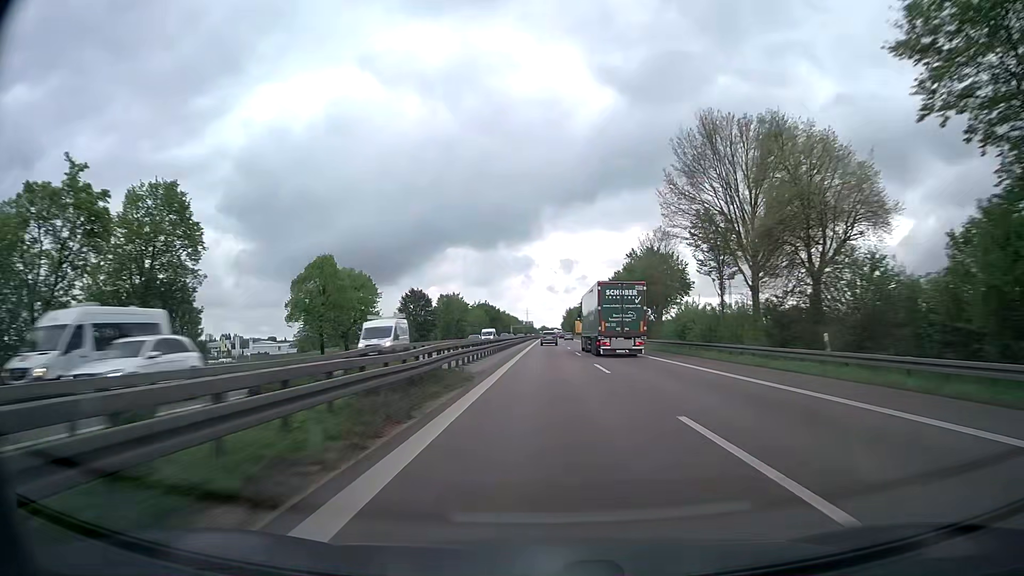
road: trunk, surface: asphalt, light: Day
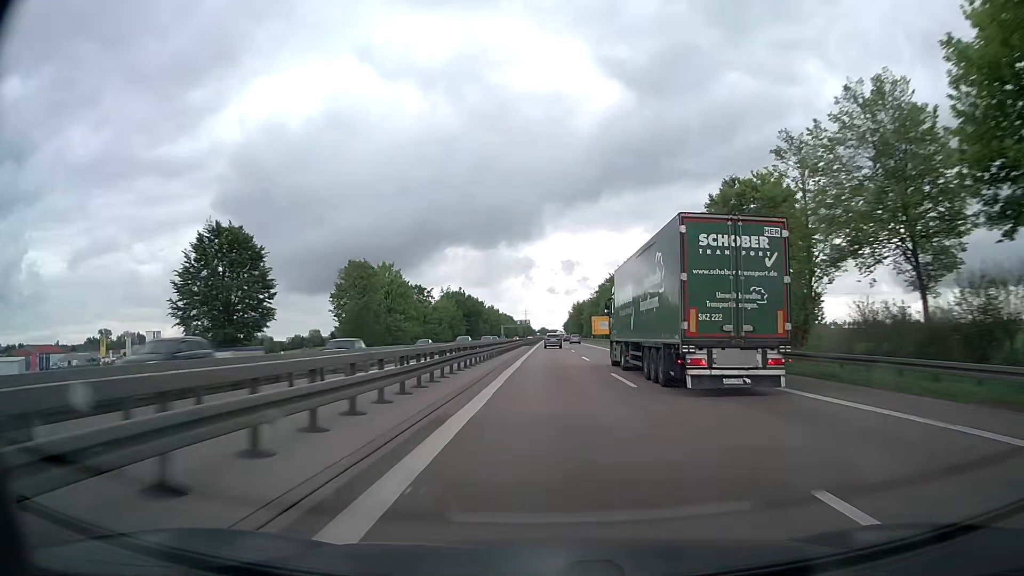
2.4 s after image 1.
(-0.2, +77.3) m; 0°
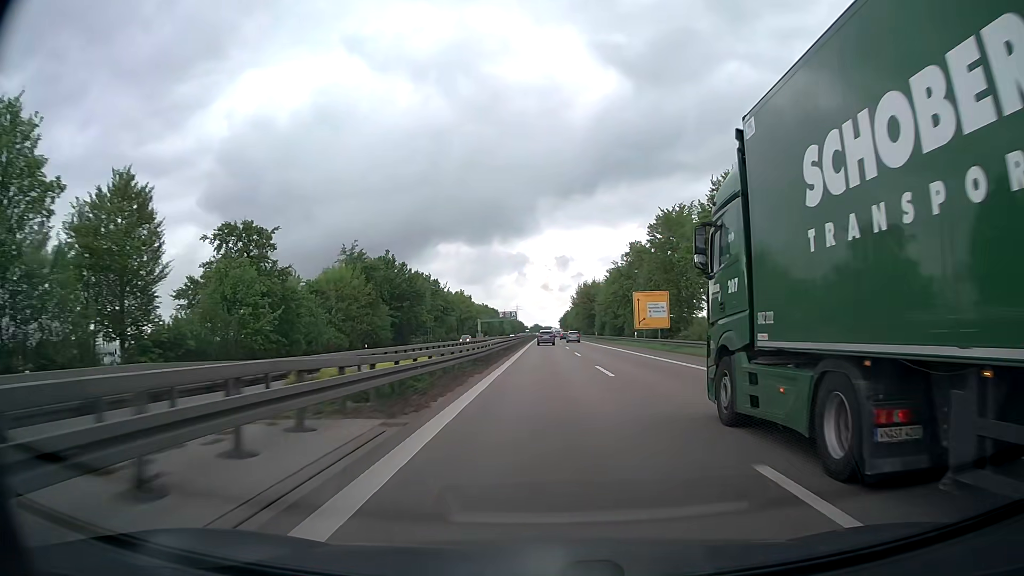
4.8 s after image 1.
(+0.5, +76.2) m; +1°
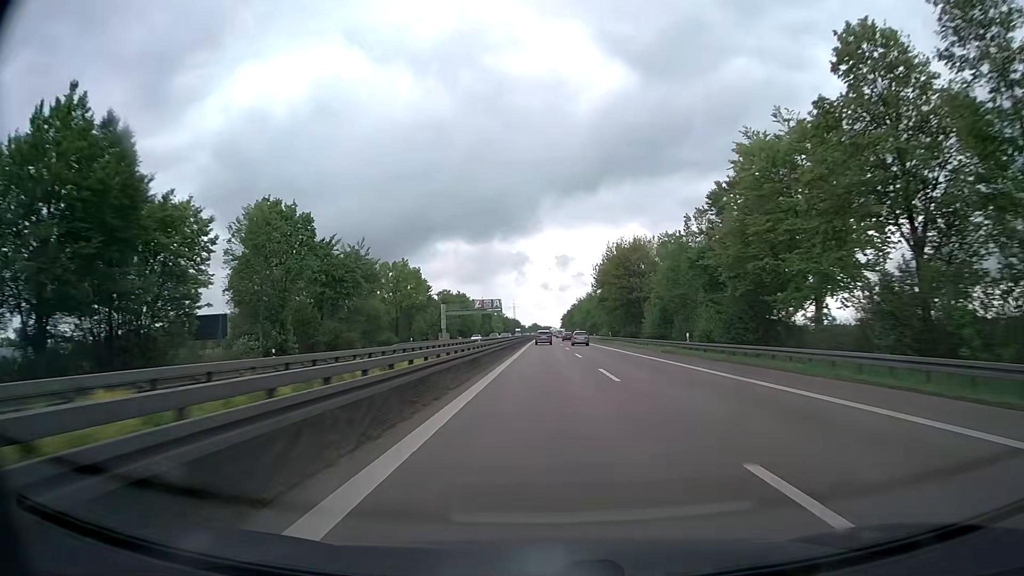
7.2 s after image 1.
(-0.1, +73.9) m; 0°
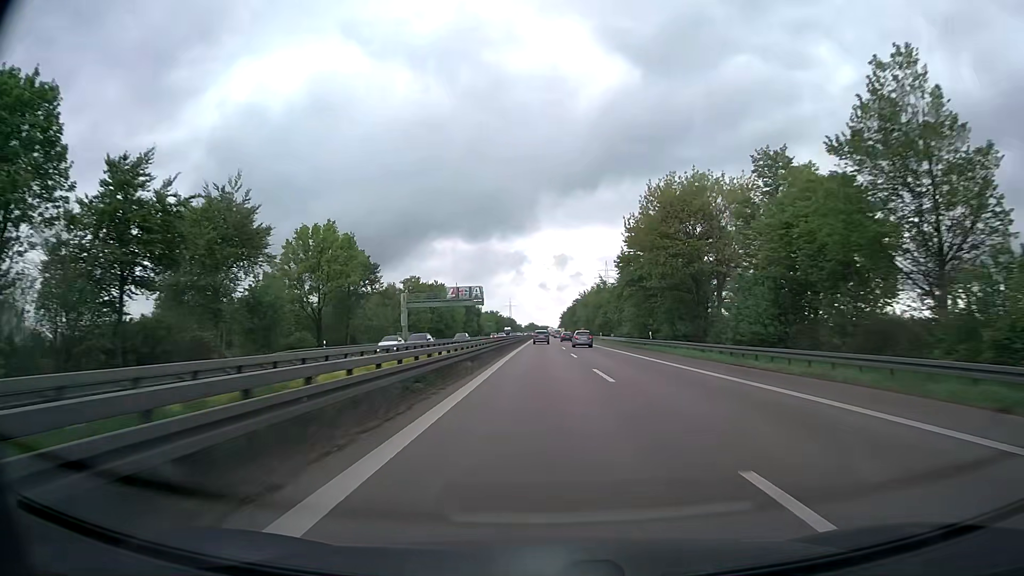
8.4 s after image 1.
(+0.1, +36.4) m; +1°
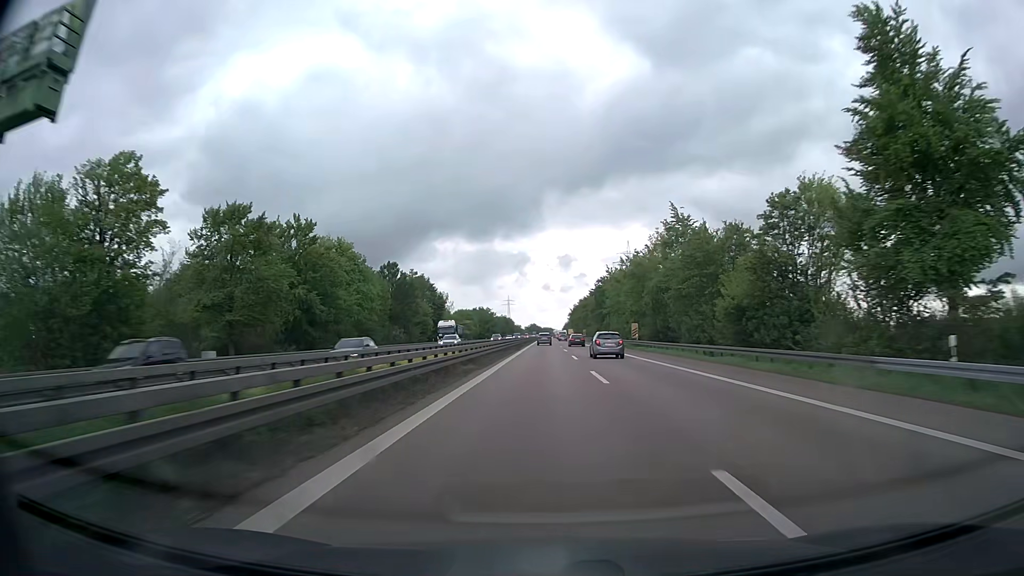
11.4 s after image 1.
(-0.5, +90.1) m; 0°
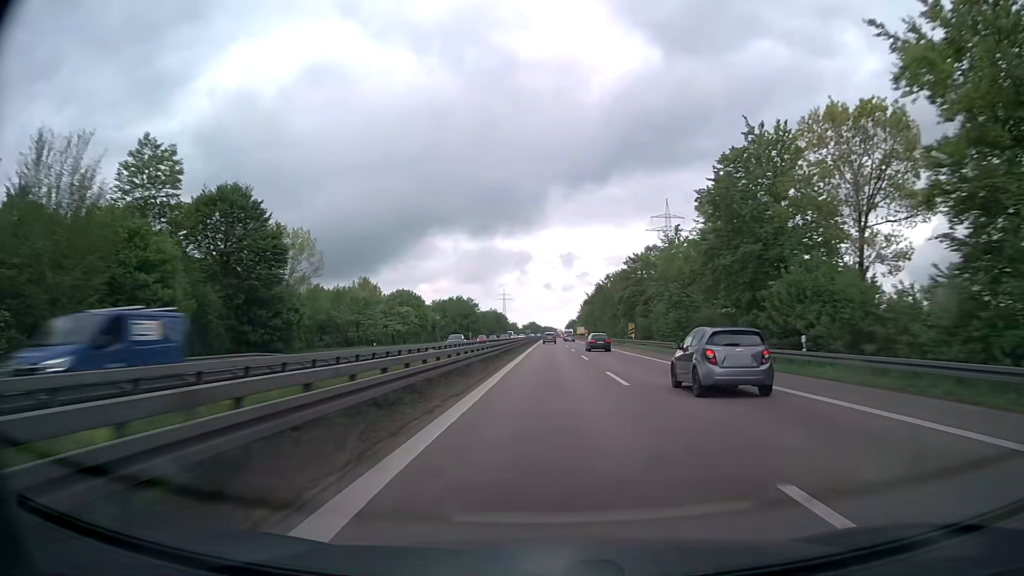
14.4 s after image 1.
(-0.3, +91.1) m; 0°
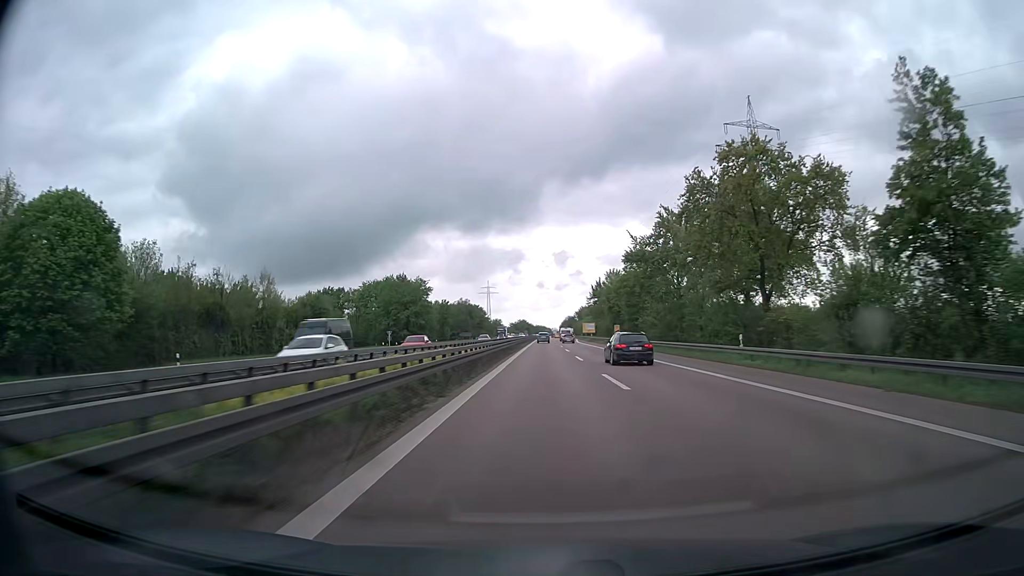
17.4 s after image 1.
(+0.8, +91.9) m; +1°
(0, +10) (0, +20) (0, +30) (0, +40) (0, +50) (0, +60) (0, +70) (0, +80) (0, +90) (0, +100) m
